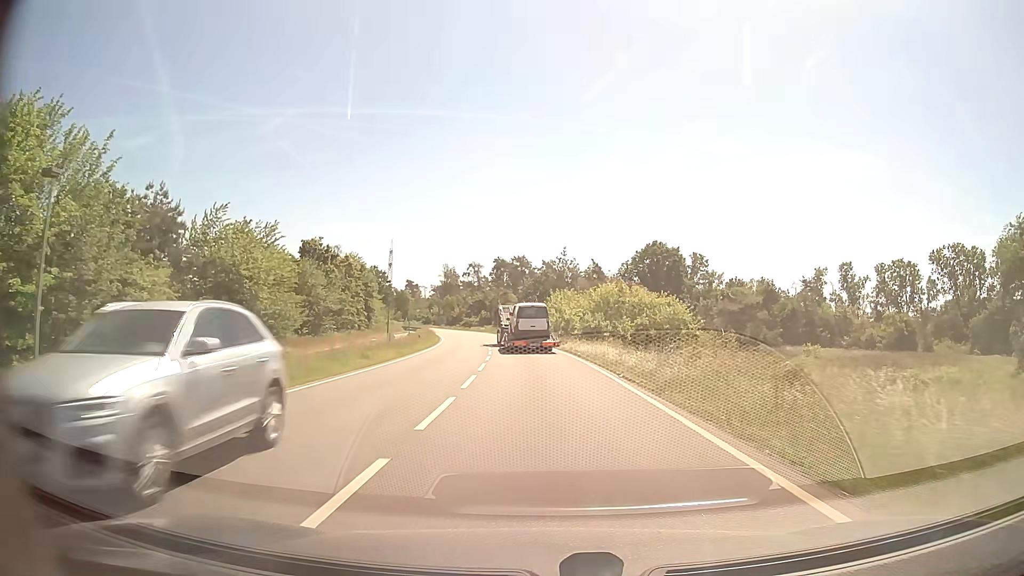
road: primary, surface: asphalt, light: Day
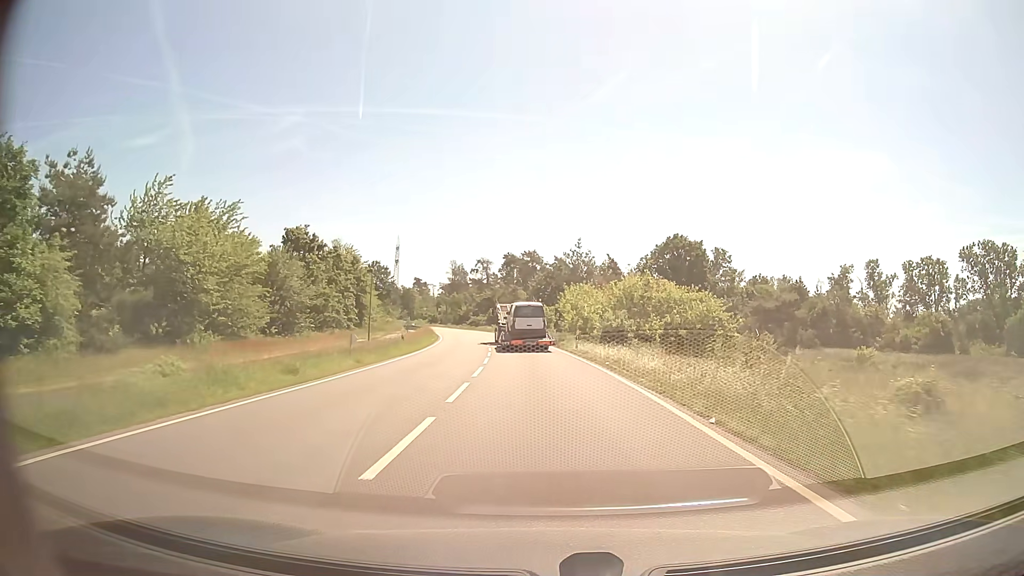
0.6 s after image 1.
(0.0, +9.0) m; -1°
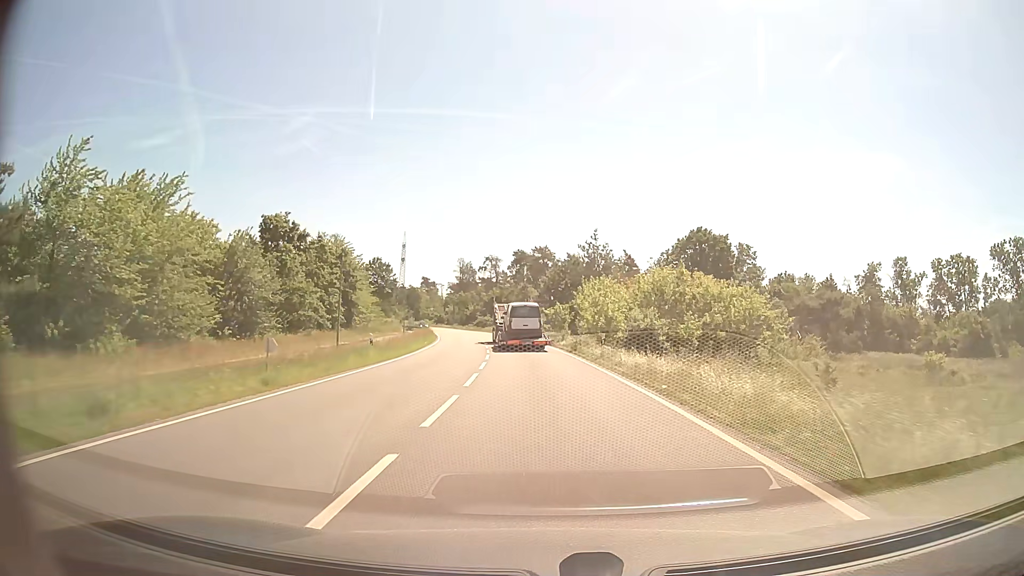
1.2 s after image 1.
(-0.1, +9.0) m; -1°
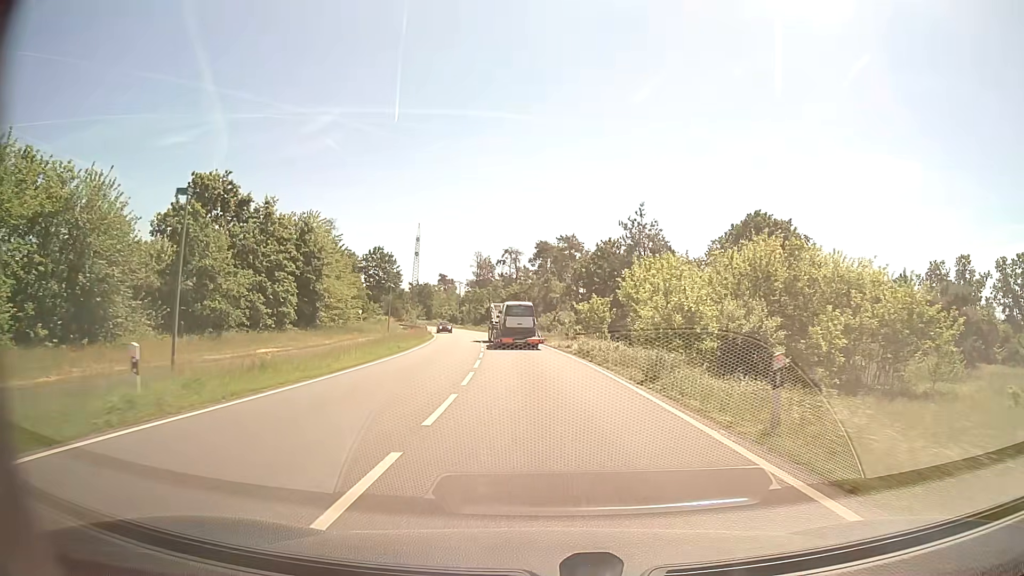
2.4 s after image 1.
(-0.3, +18.2) m; -2°
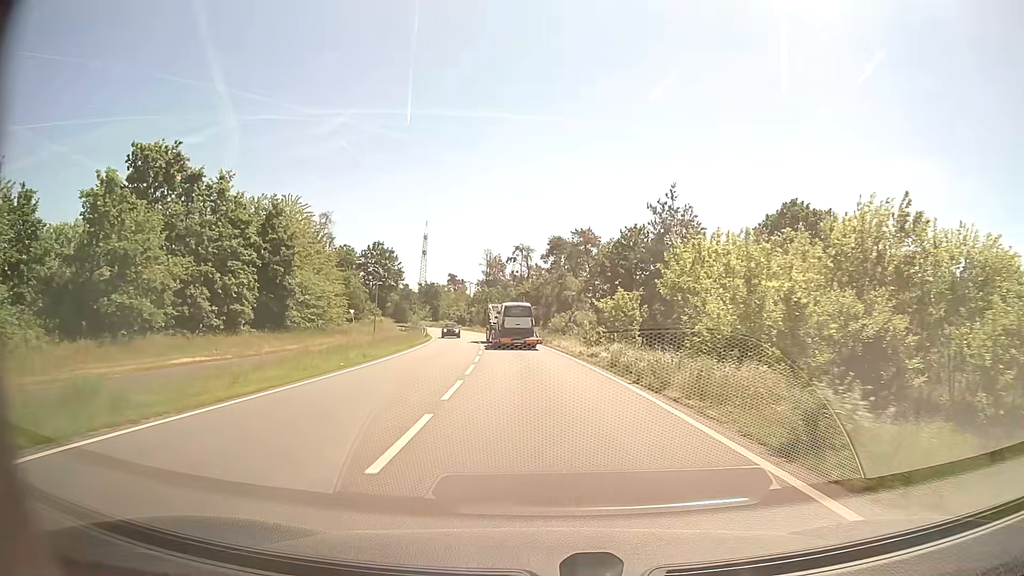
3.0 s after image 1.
(-0.1, +9.1) m; -1°
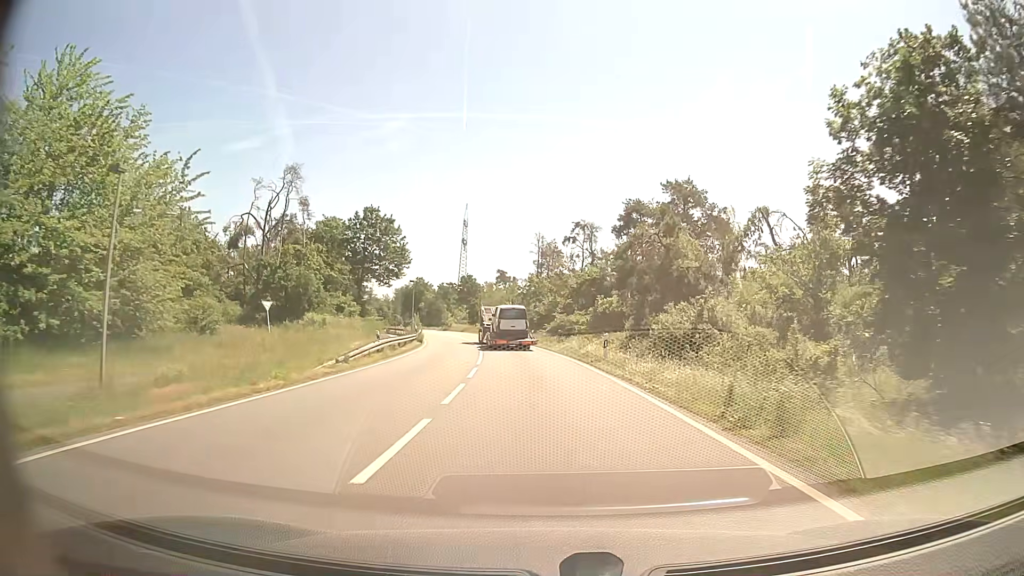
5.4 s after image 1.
(-1.6, +36.9) m; -5°
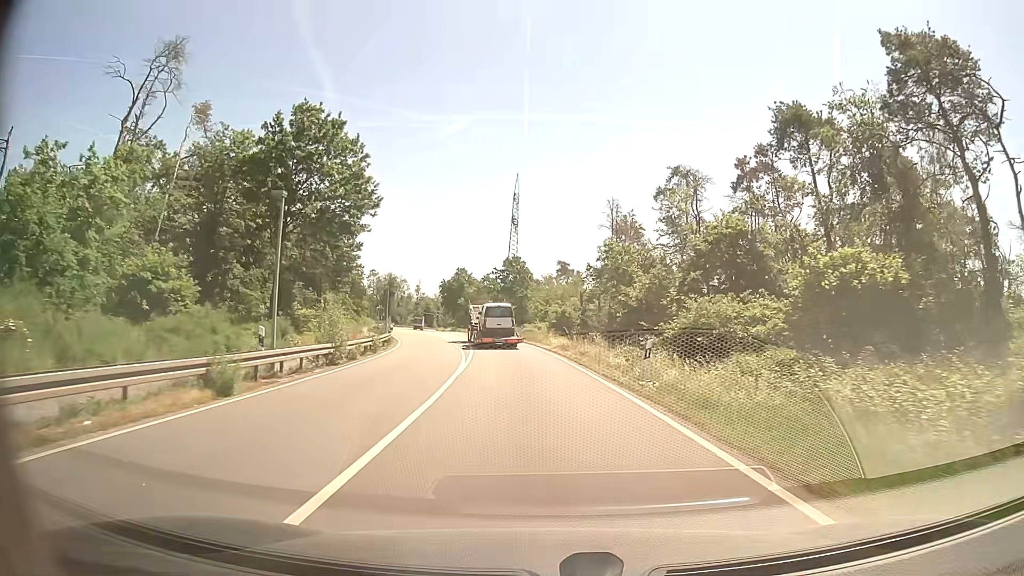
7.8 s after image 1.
(-1.6, +37.5) m; -5°
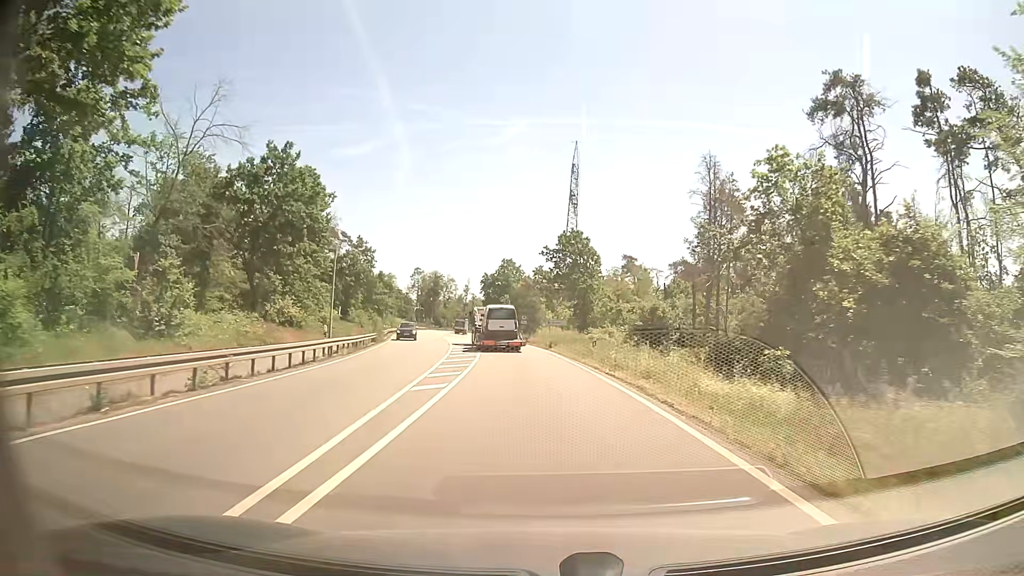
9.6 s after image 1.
(-1.2, +28.6) m; -5°
(0, +10) (-1, +20) (-1, +30) (-2, +40) (-3, +50) (-4, +60) (-6, +70) (-7, +80) (-8, +90) (-9, +99) m
